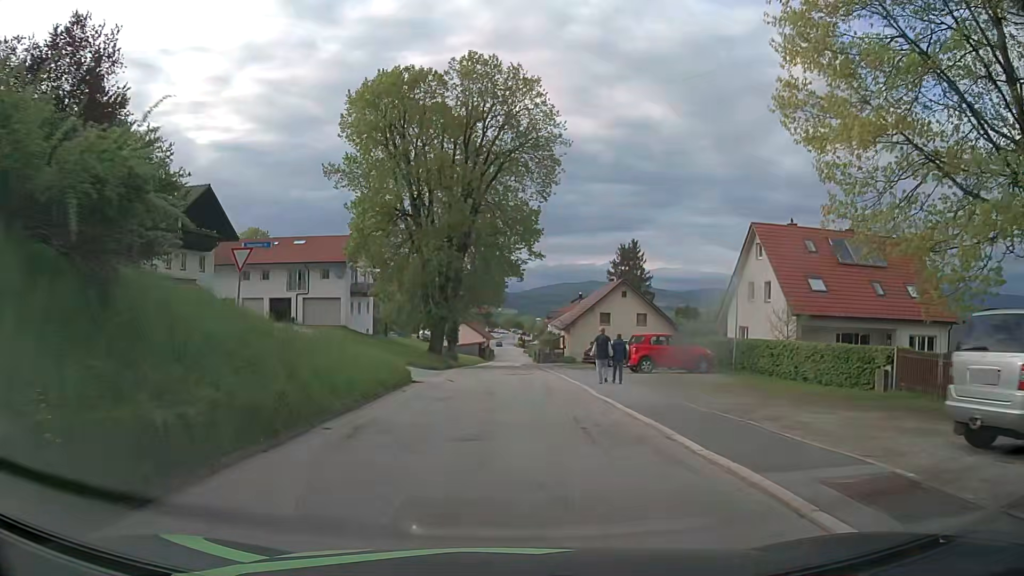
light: Day
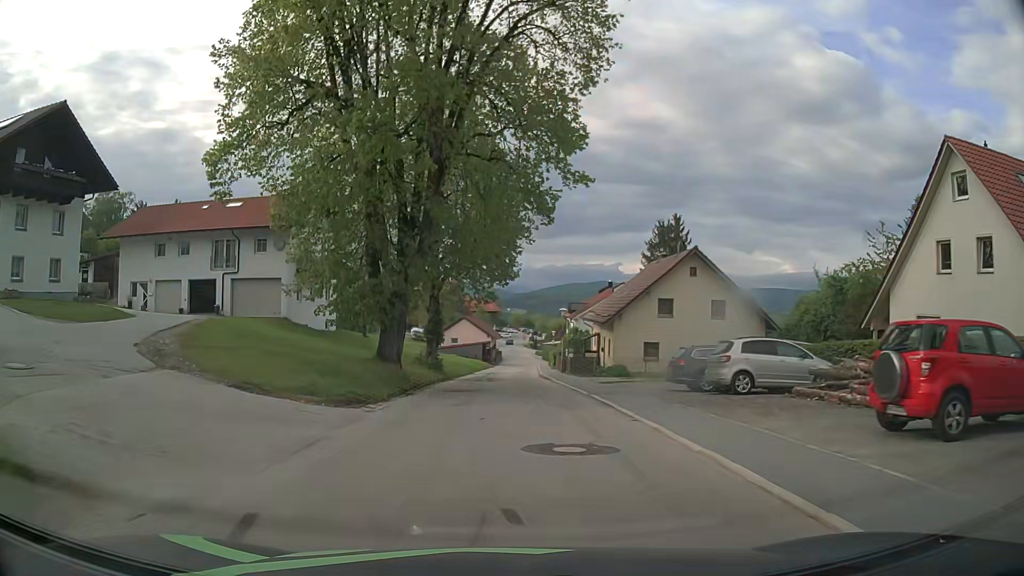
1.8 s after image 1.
(-0.2, +20.3) m; -1°
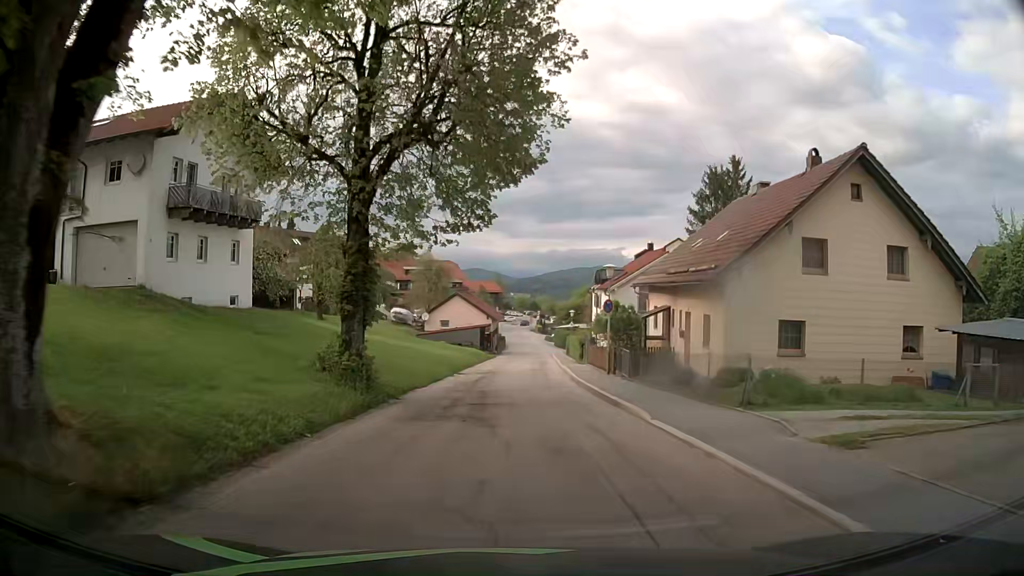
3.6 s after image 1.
(0.0, +19.9) m; -1°
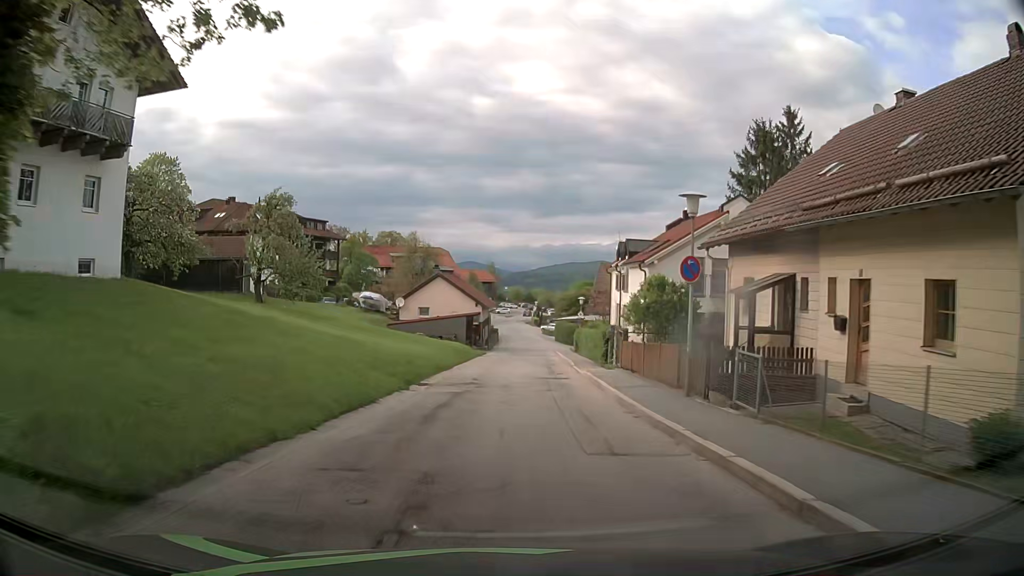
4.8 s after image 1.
(+0.1, +13.4) m; +1°
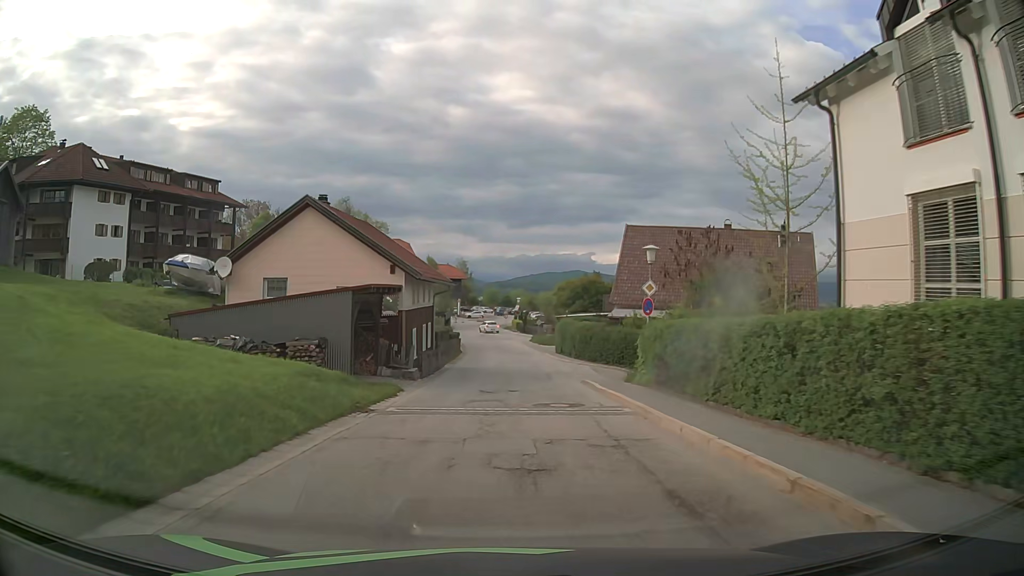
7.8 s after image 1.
(+0.7, +33.5) m; +2°
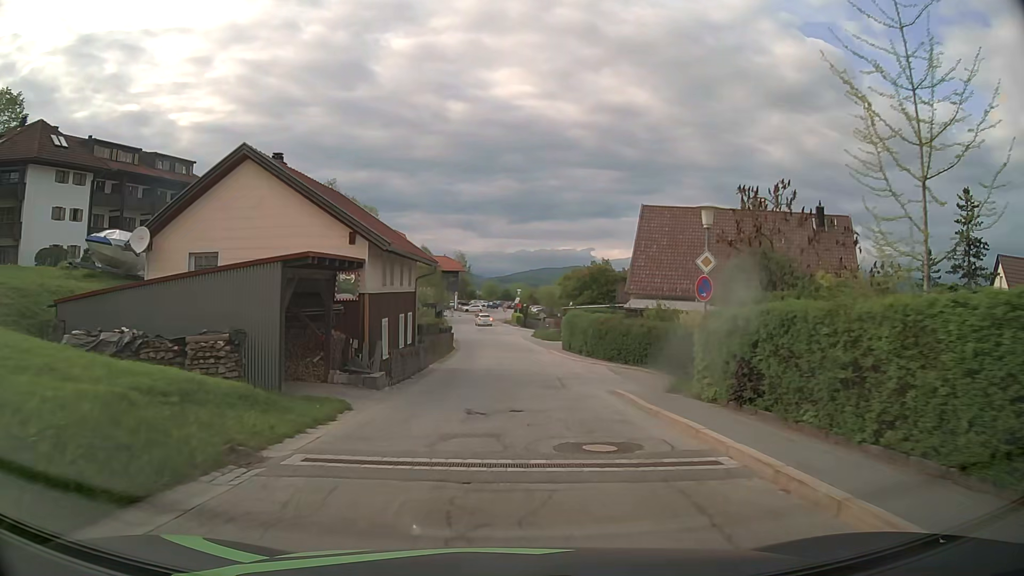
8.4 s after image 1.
(0.0, +6.3) m; 0°
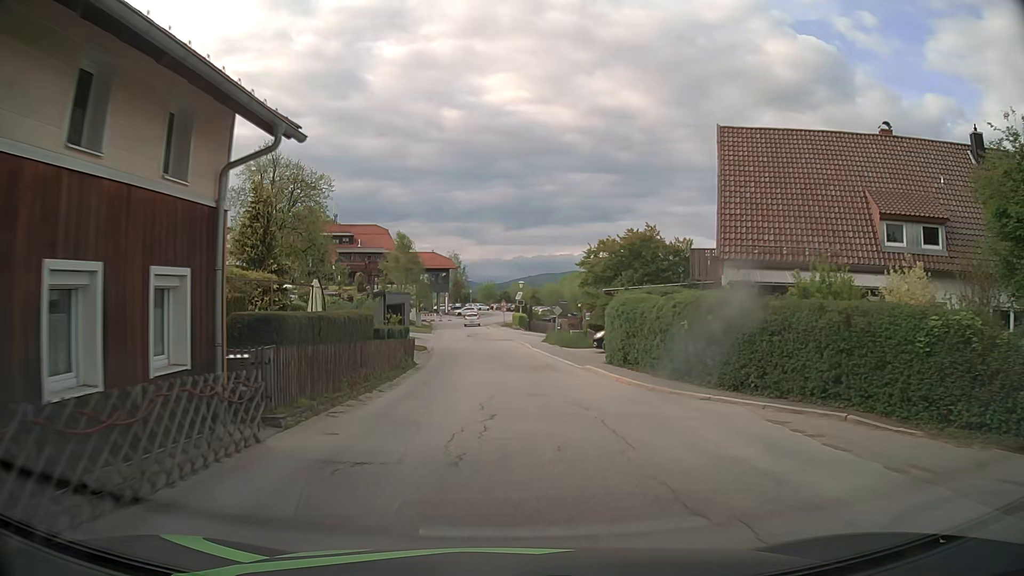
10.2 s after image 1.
(+0.1, +18.7) m; 0°
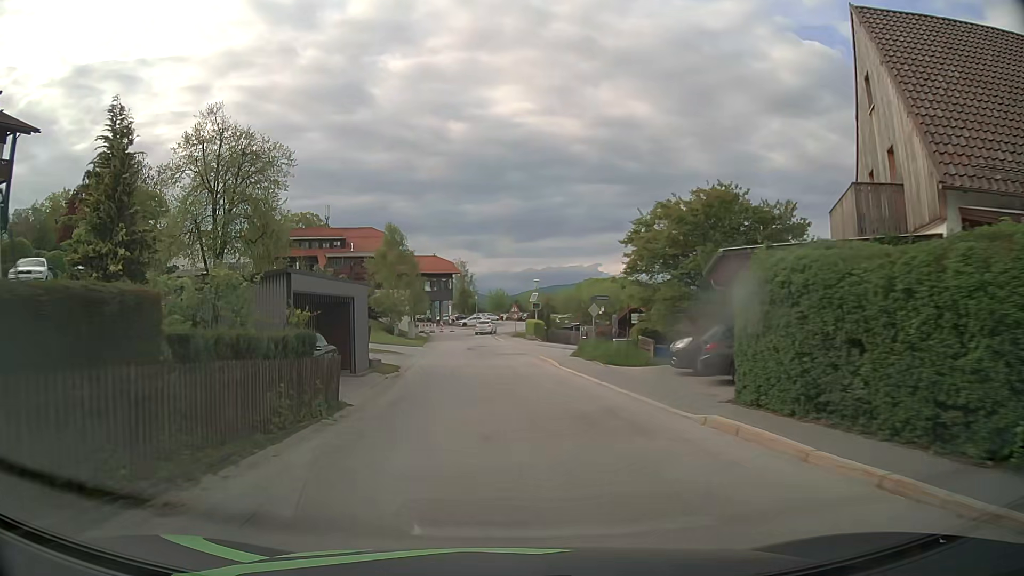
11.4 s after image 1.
(-0.1, +13.0) m; -1°
(0, +10) (-1, +20) (-1, +30) (-2, +40) (-3, +50) (-4, +60) (-3, +70) (0, +79) (+2, +89) (+3, +99) m
